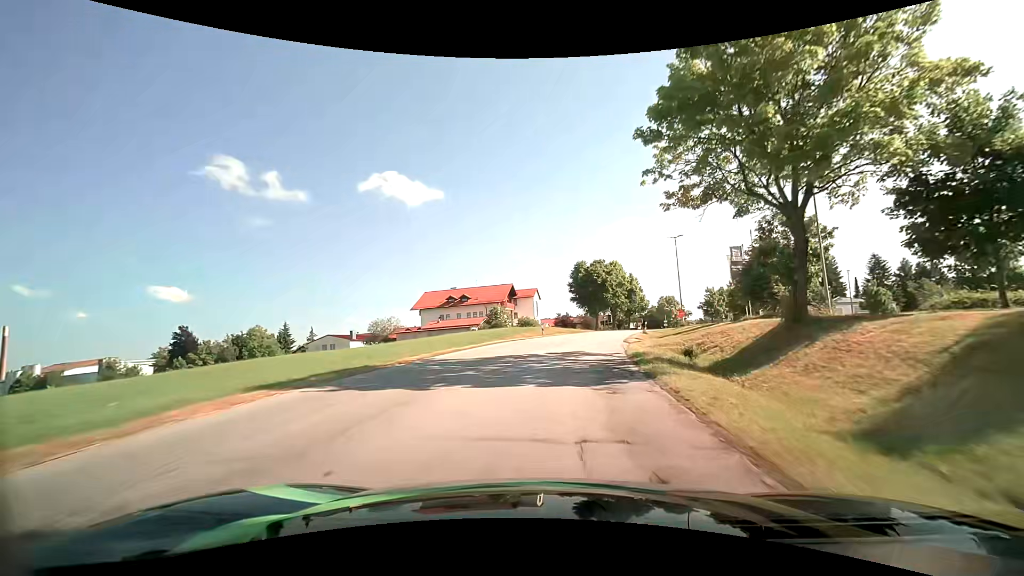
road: tertiary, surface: asphalt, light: Day
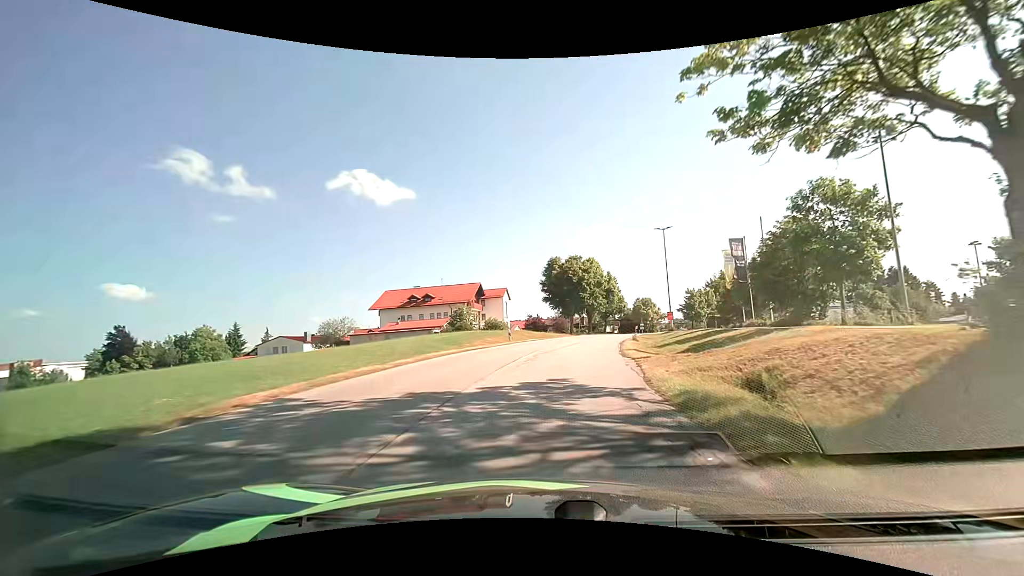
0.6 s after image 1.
(+0.2, +8.4) m; +3°
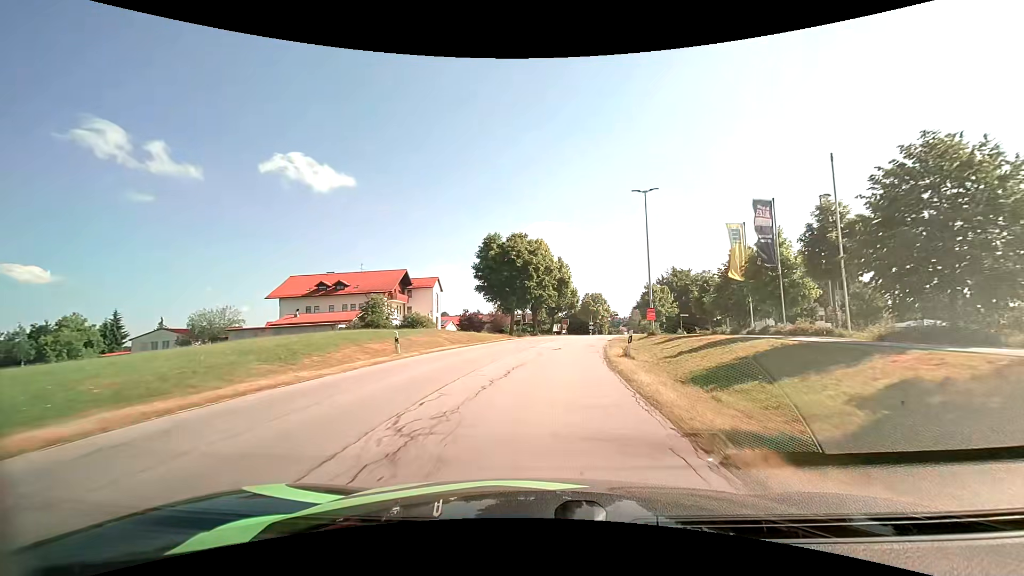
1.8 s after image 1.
(+0.9, +16.1) m; +7°
